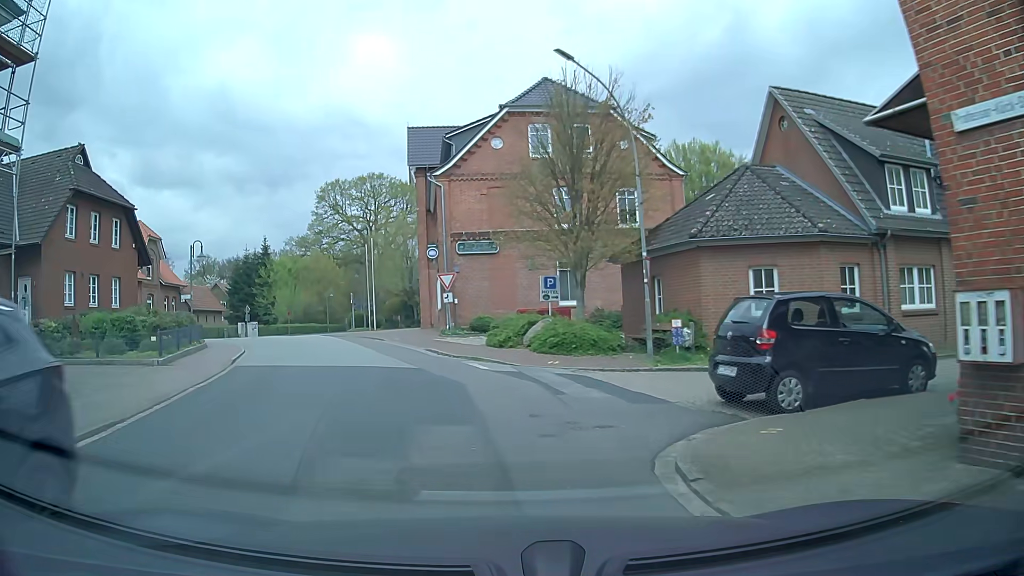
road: residential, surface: asphalt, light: Day
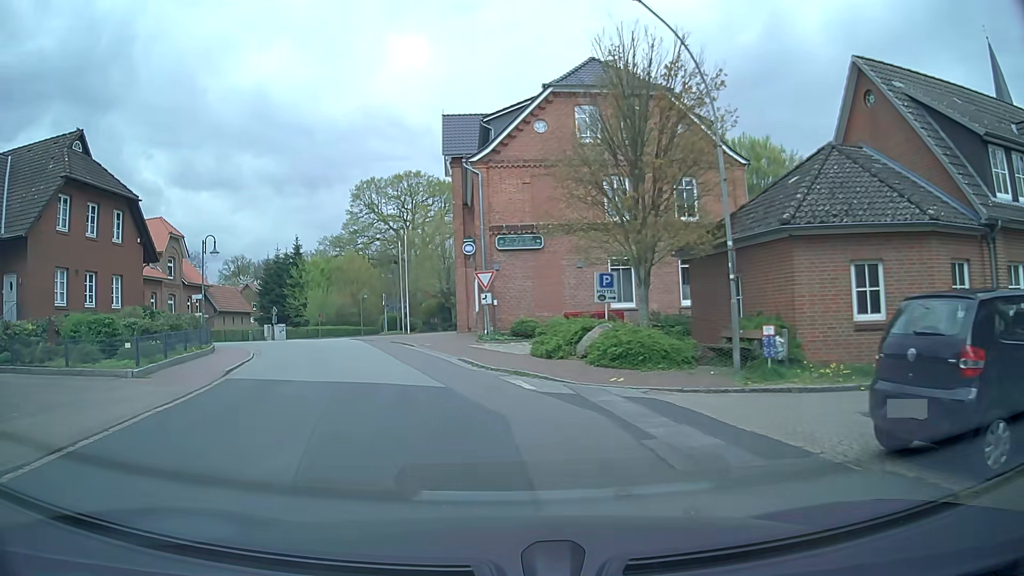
(-0.1, +3.5) m; -4°
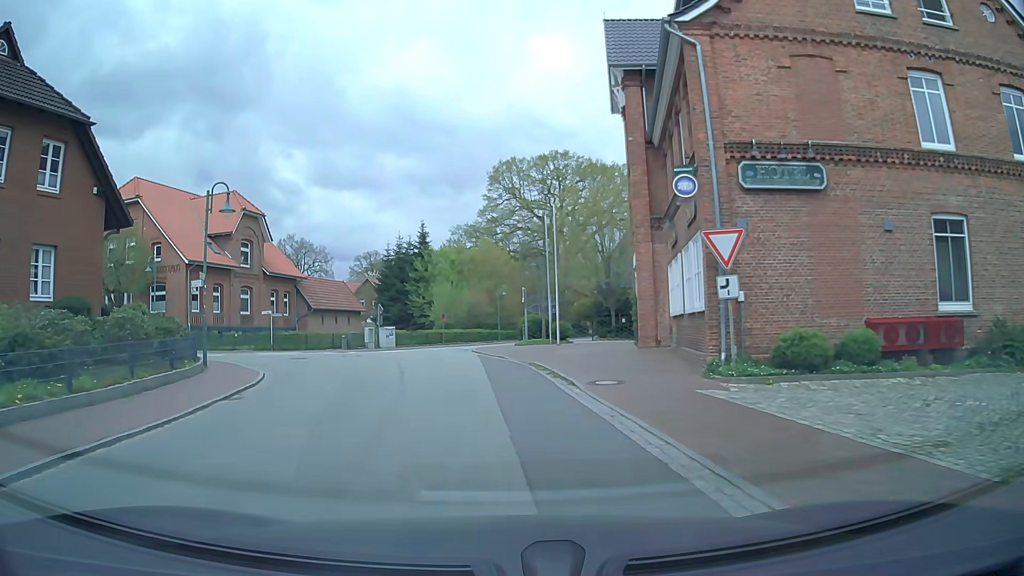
(-1.7, +14.4) m; -12°
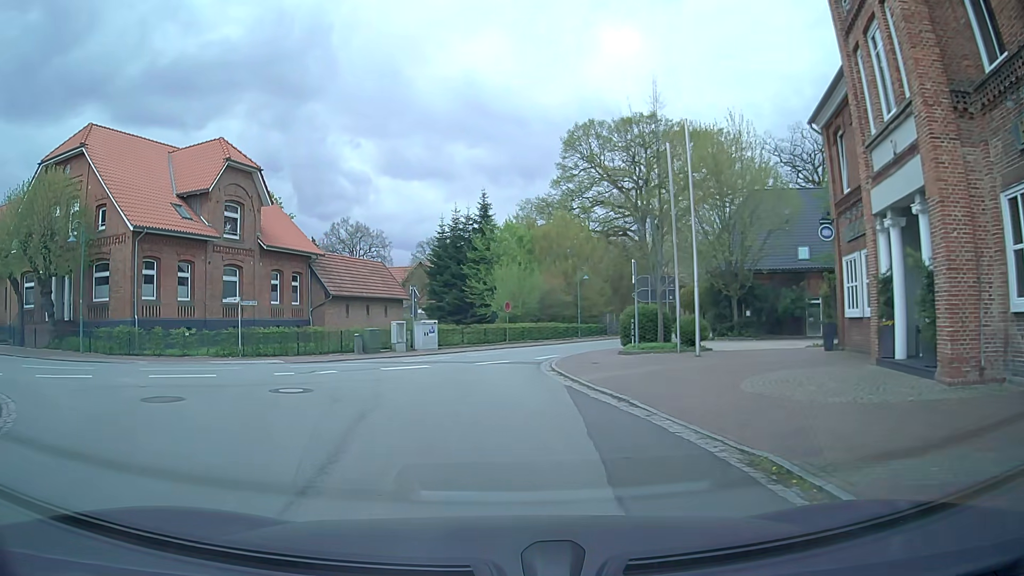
(-0.7, +14.0) m; -6°
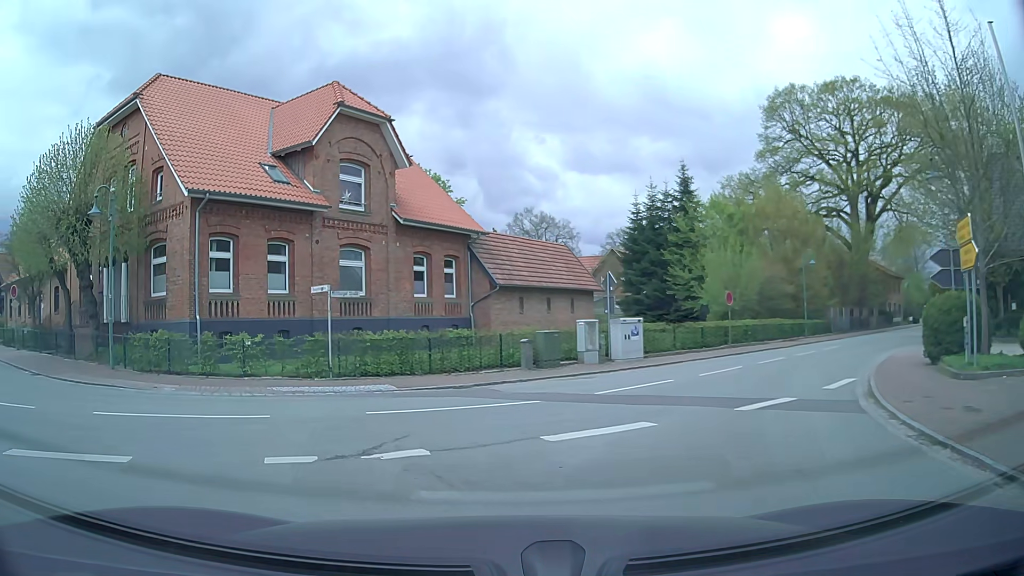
(-0.8, +9.6) m; -17°
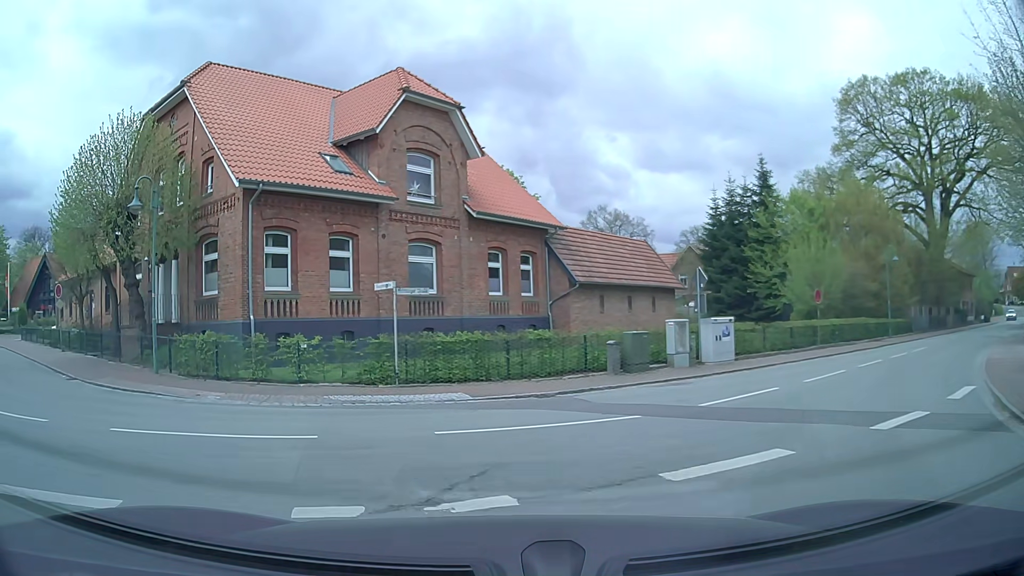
(-0.1, +1.7) m; -6°
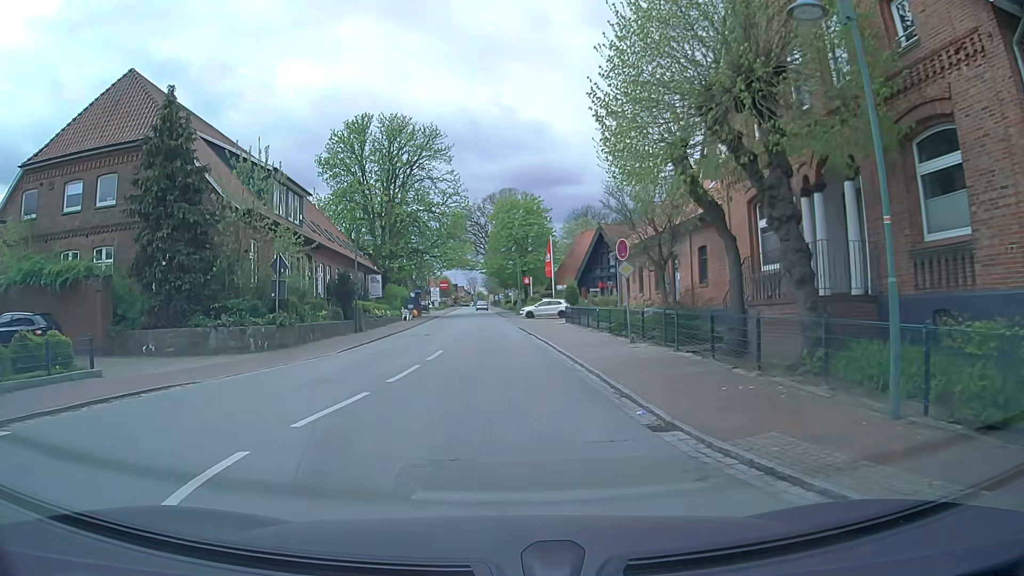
(-6.3, +10.4) m; -48°
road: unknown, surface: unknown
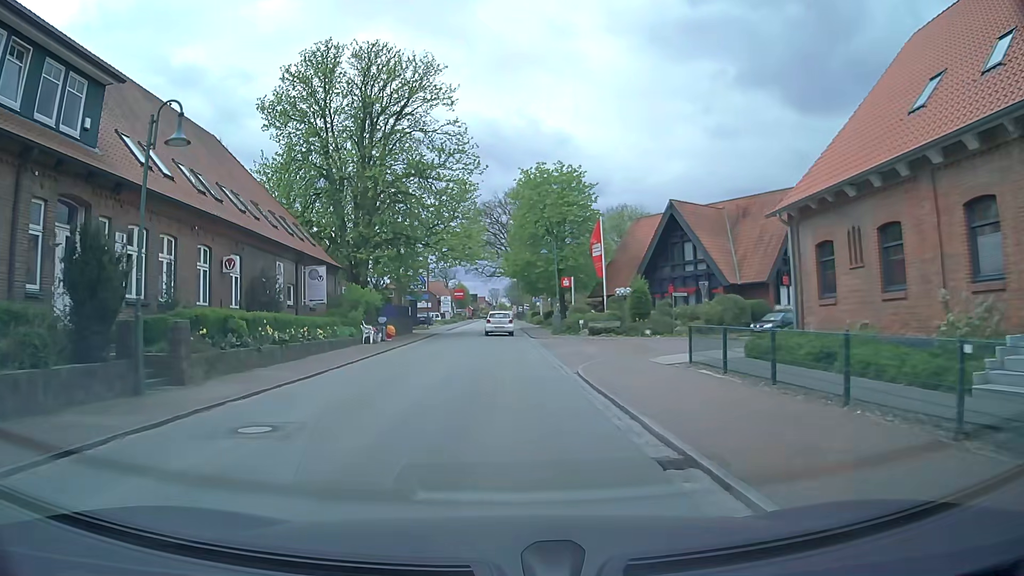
(-0.6, +22.3) m; -3°
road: secondary
(0, +10) (0, +20) (0, +30) (0, +40) (0, +50) (0, +60) (0, +70) (0, +80) (0, +90) (0, +100) m
